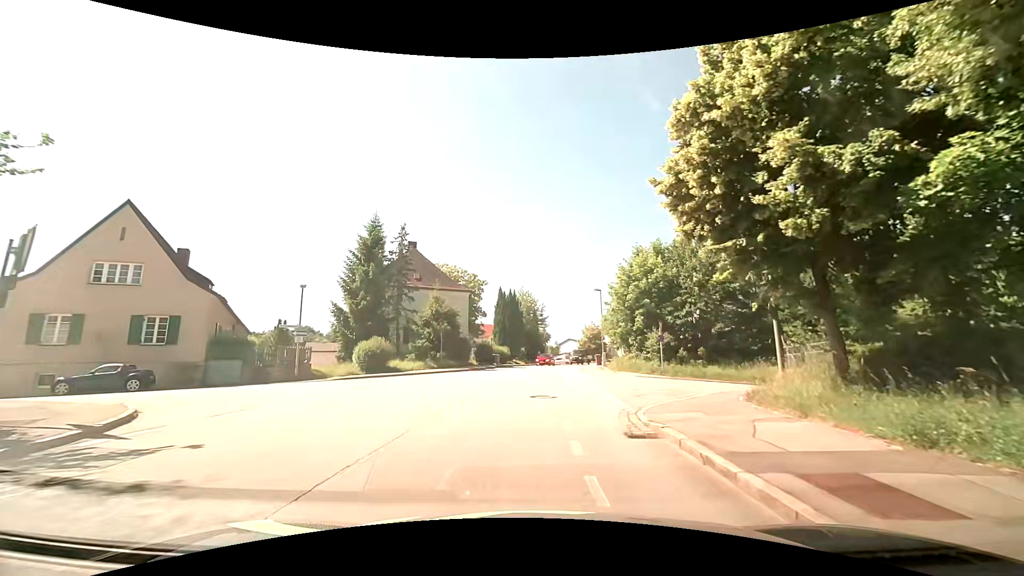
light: Day
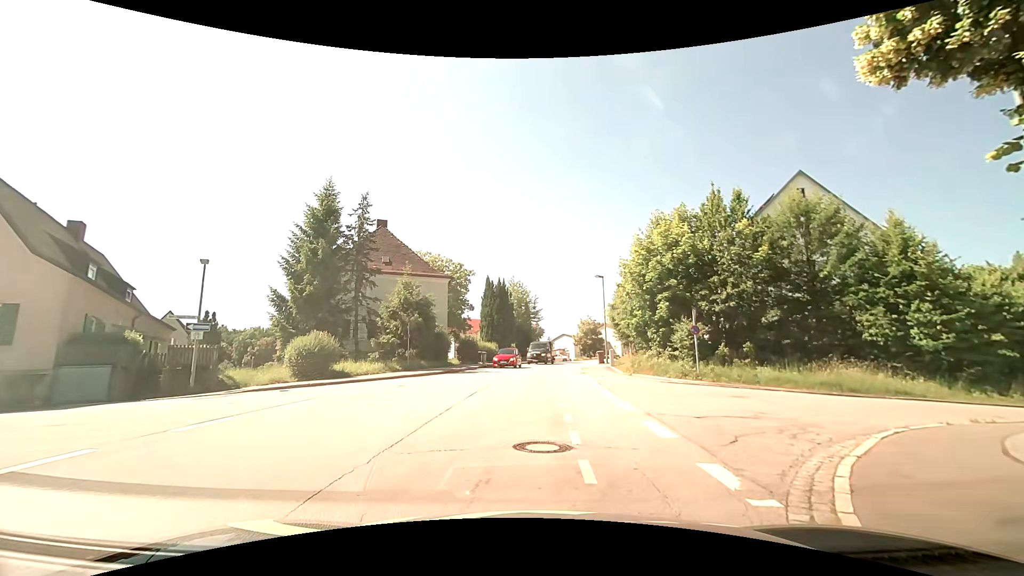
(+0.1, +7.2) m; +1°
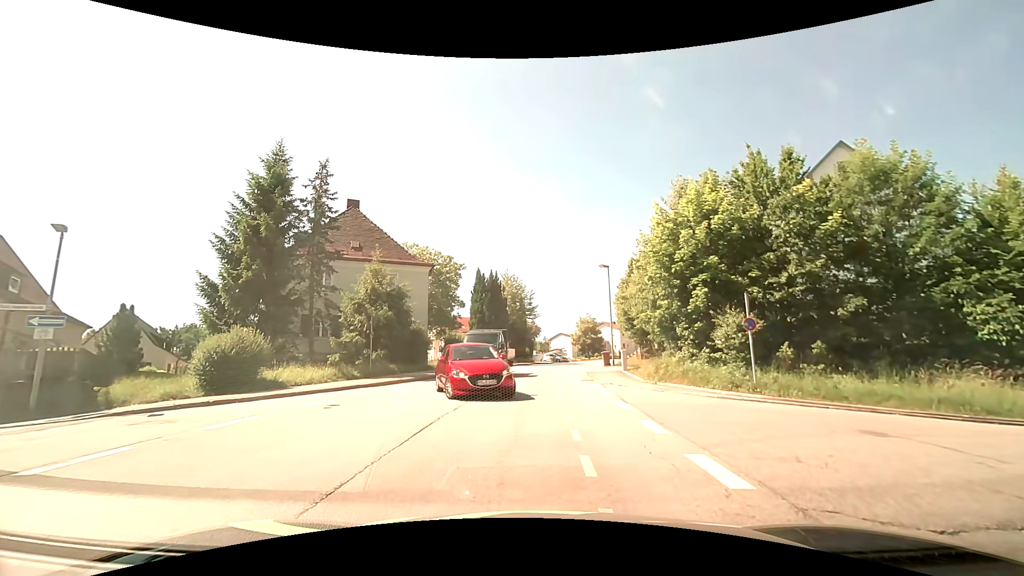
(+0.1, +5.6) m; +3°
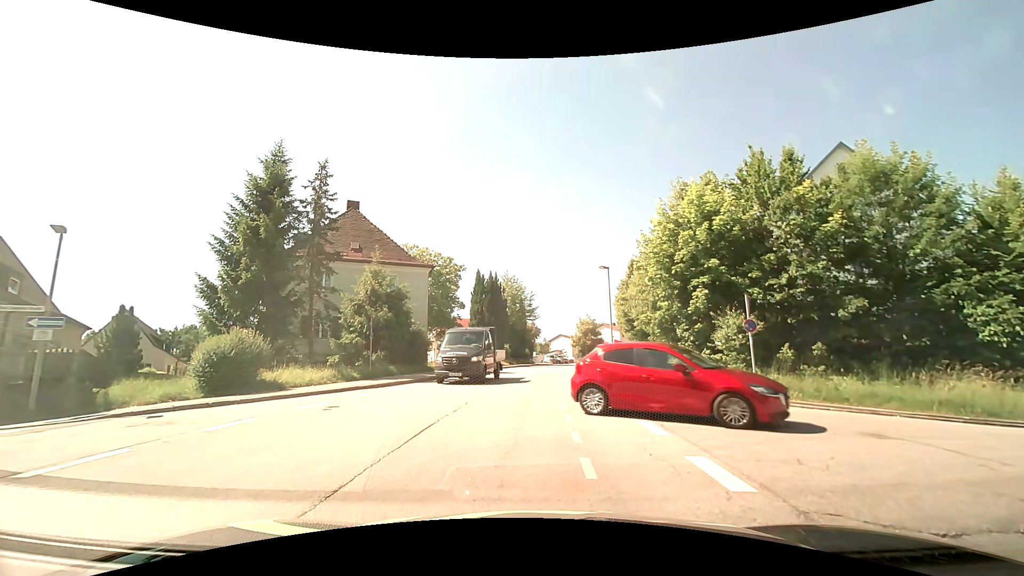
(0.0, +0.2) m; 0°
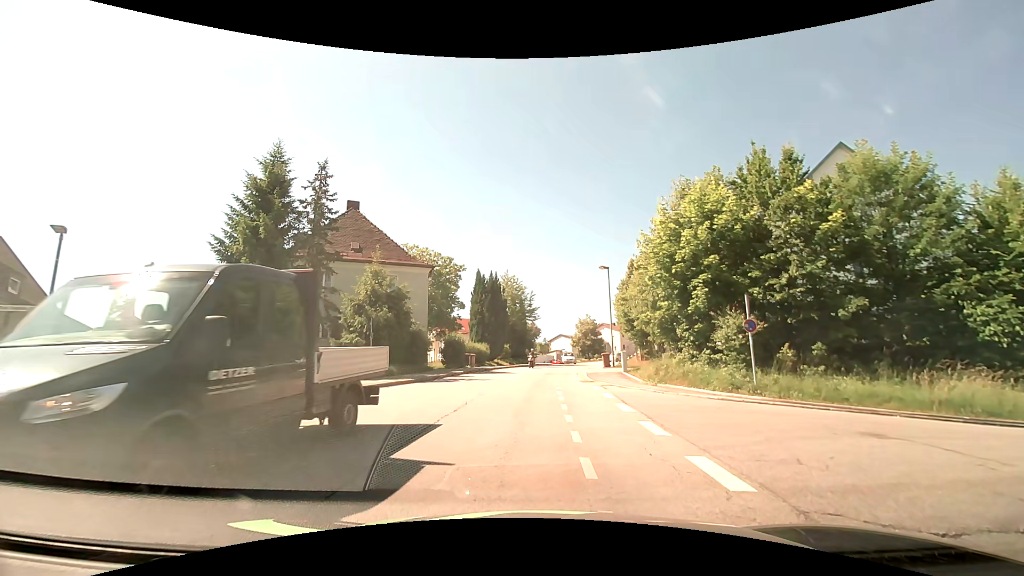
(0.0, +0.1) m; 0°
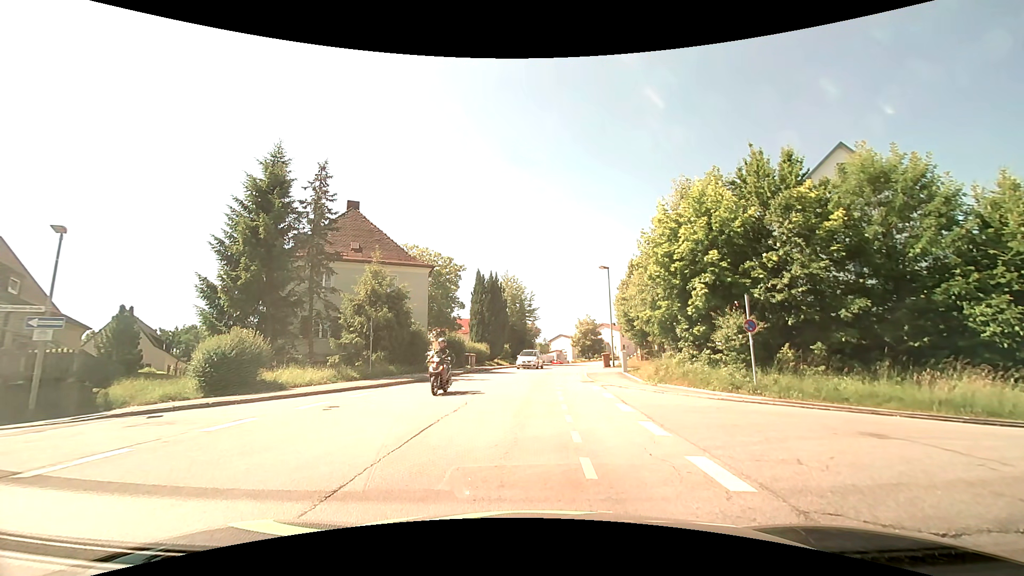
(0.0, 0.0) m; 0°
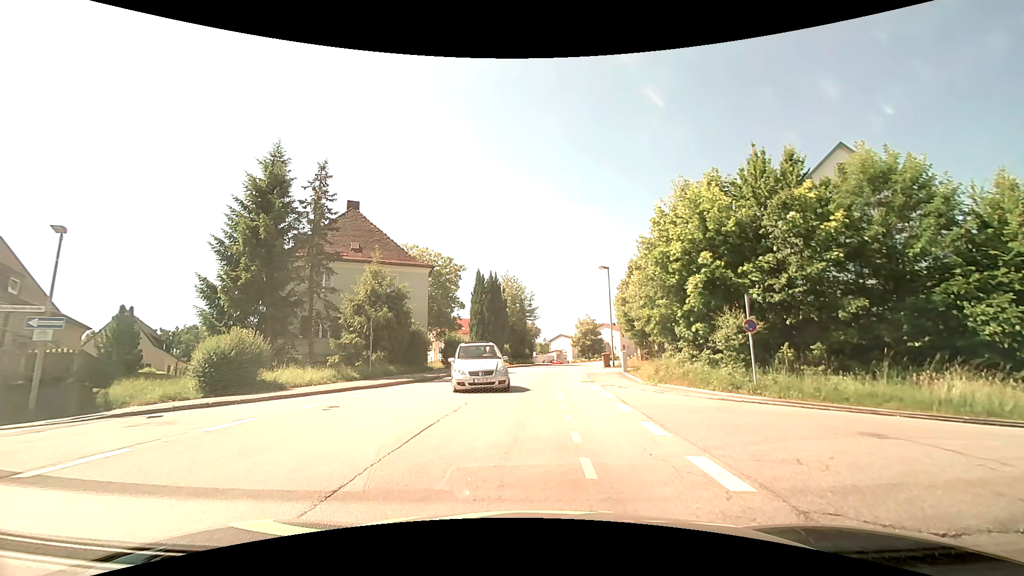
(0.0, 0.0) m; 0°
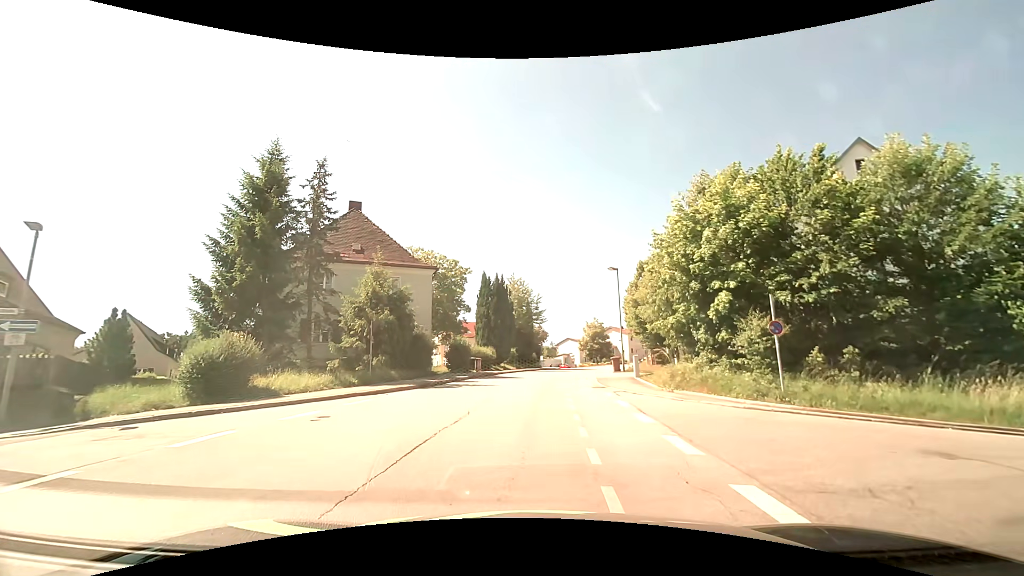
(0.0, +1.2) m; -2°
